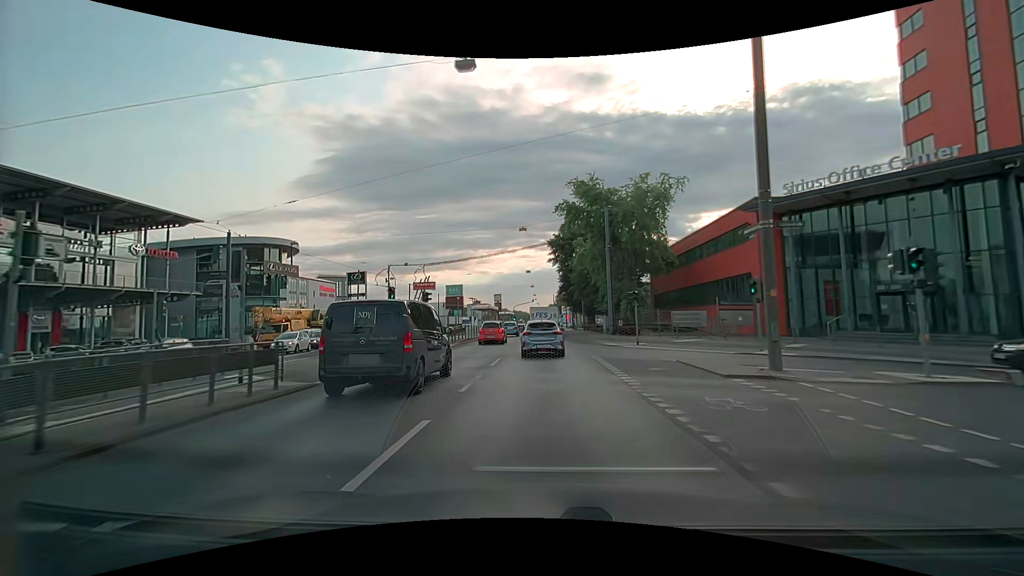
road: primary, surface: asphalt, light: Day
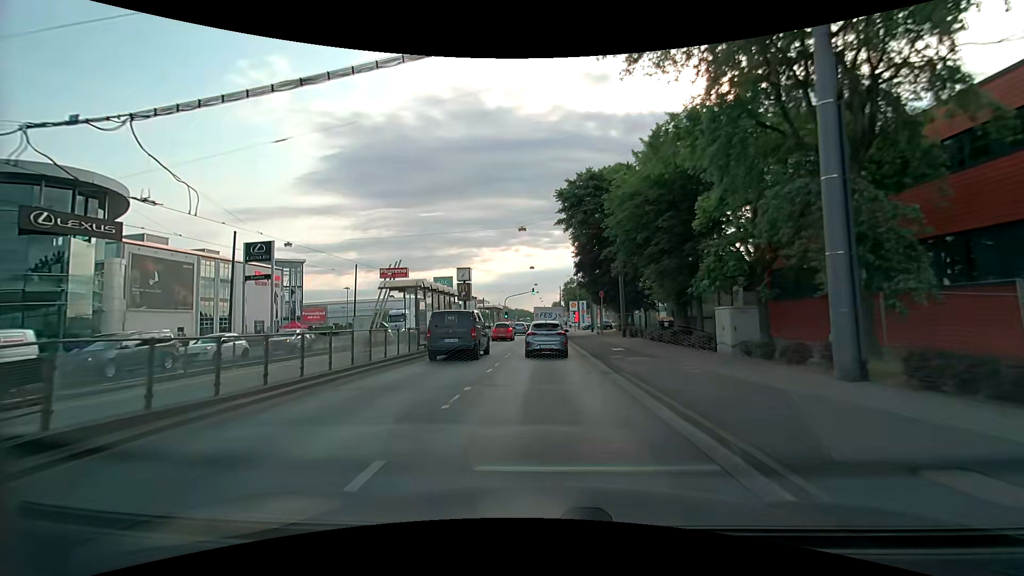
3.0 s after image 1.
(-0.1, +32.4) m; 0°
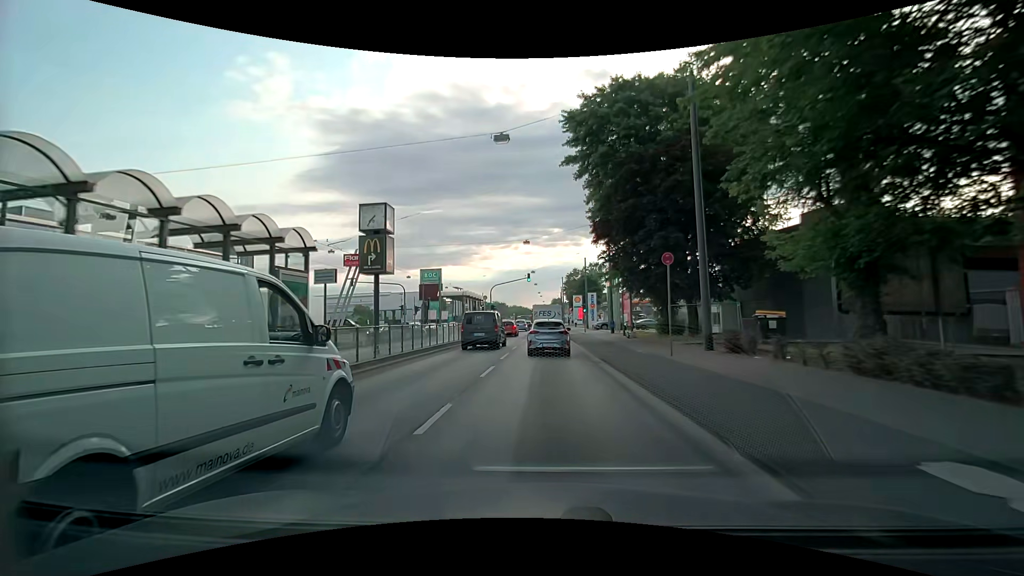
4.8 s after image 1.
(0.0, +19.8) m; 0°
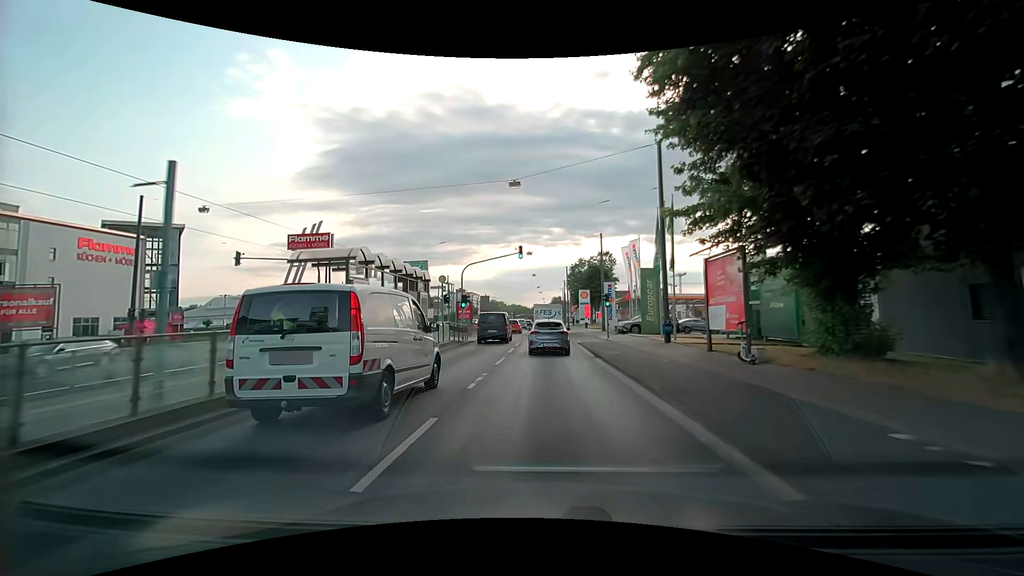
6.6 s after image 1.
(+0.1, +20.2) m; 0°
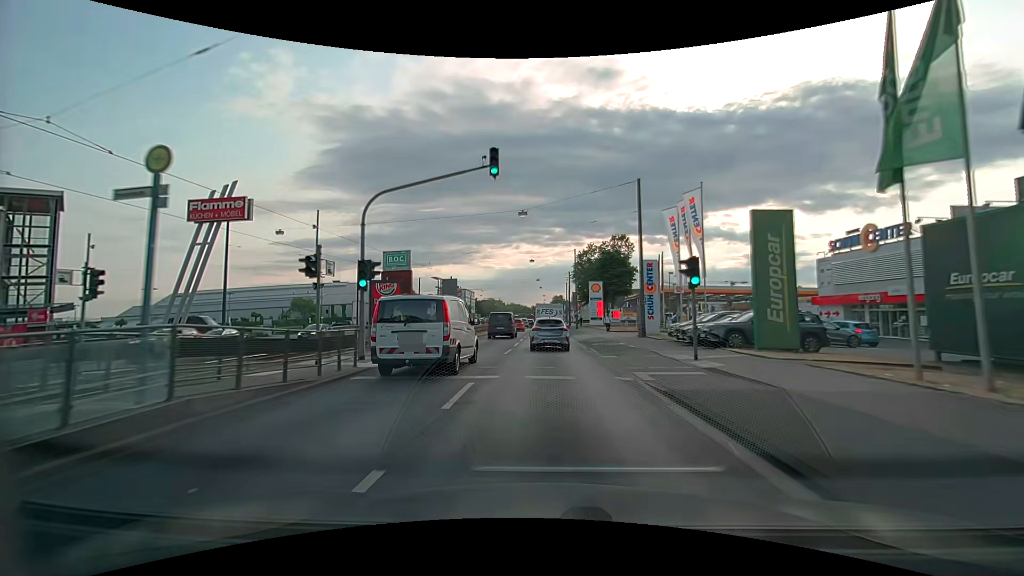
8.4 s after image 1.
(+0.1, +20.6) m; 0°
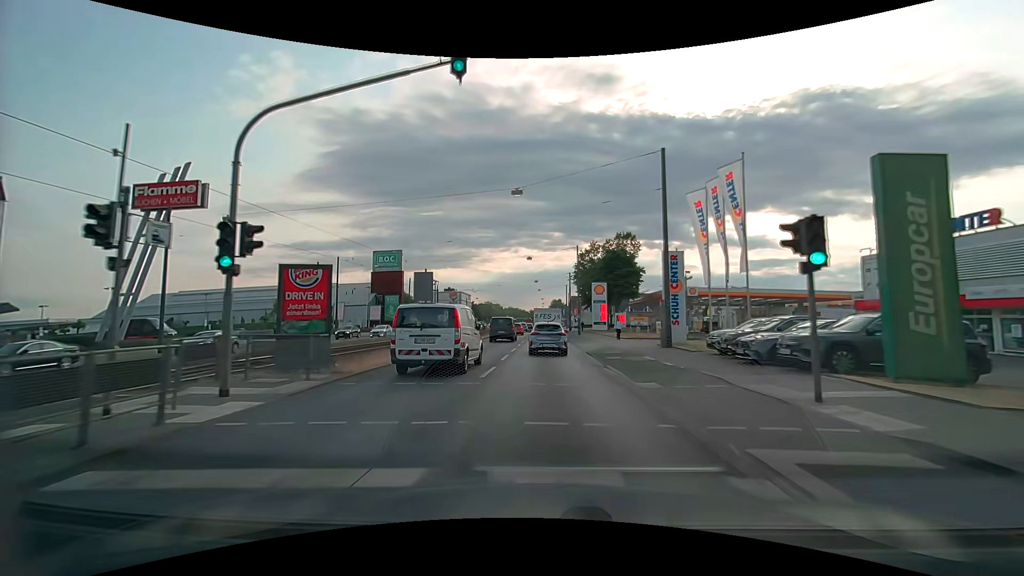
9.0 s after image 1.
(0.0, +6.9) m; +1°
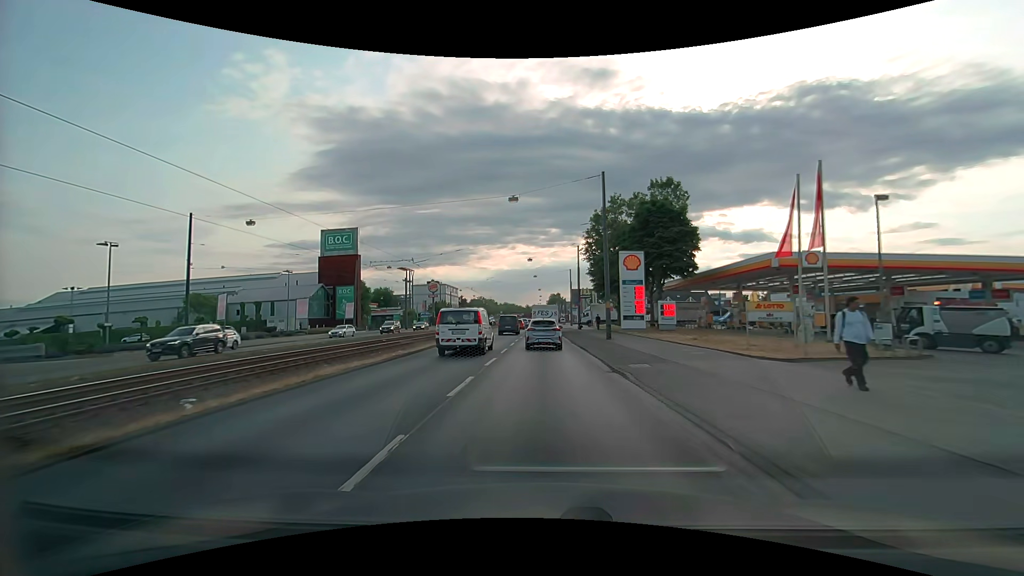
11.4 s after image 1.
(-0.2, +28.0) m; 0°
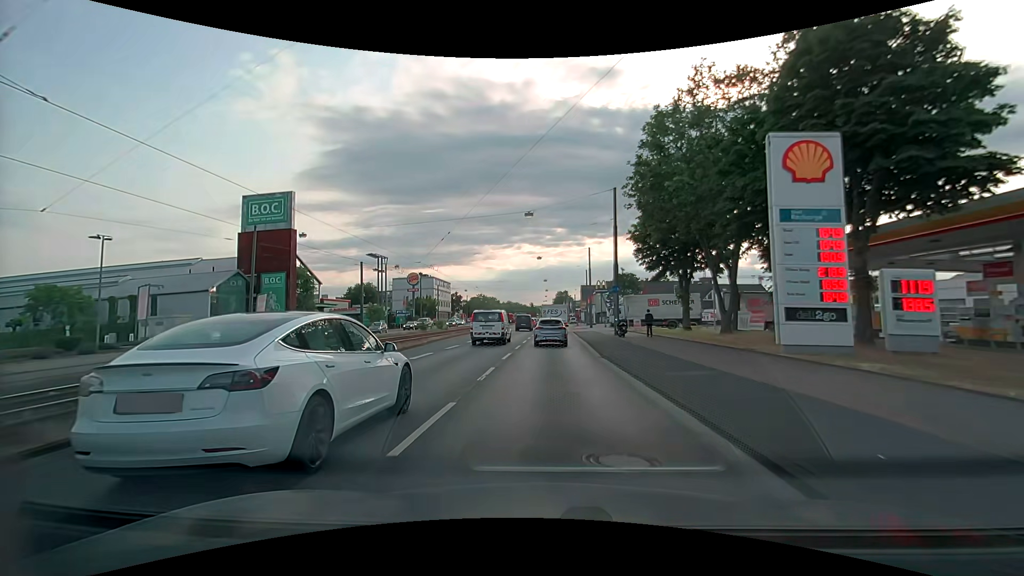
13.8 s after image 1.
(-0.2, +27.9) m; -1°
